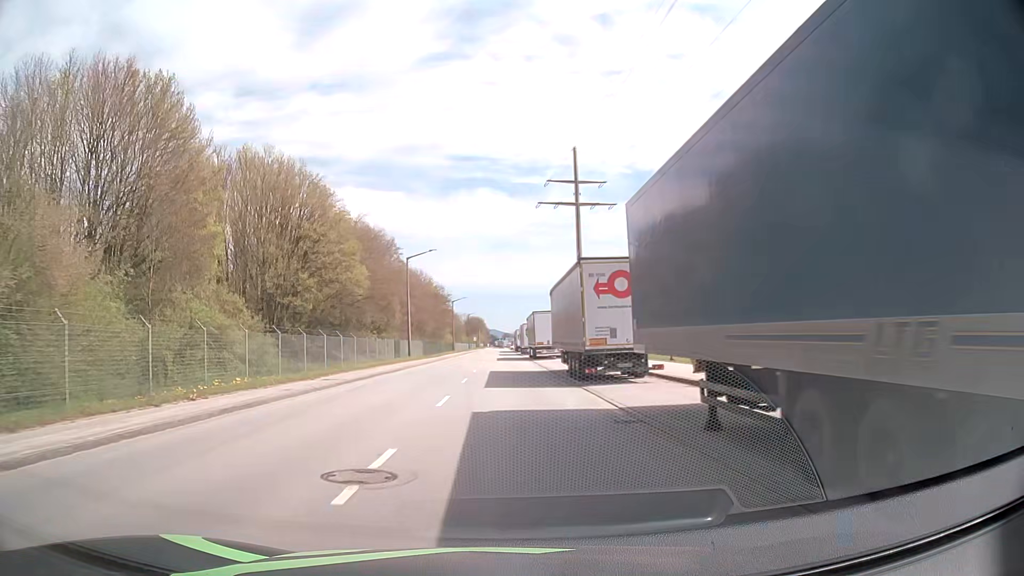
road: tertiary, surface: asphalt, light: Day
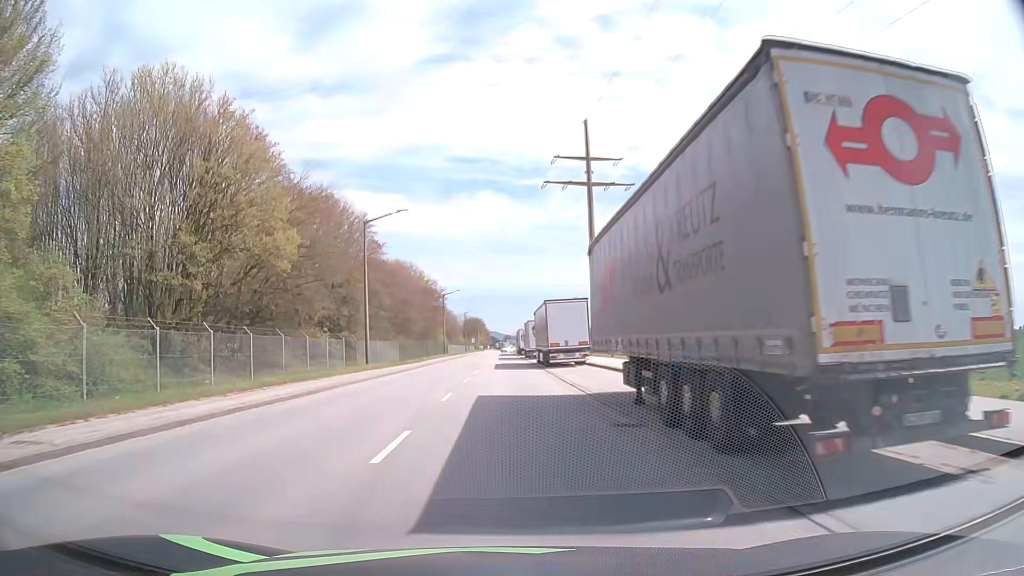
(-0.1, +16.0) m; 0°
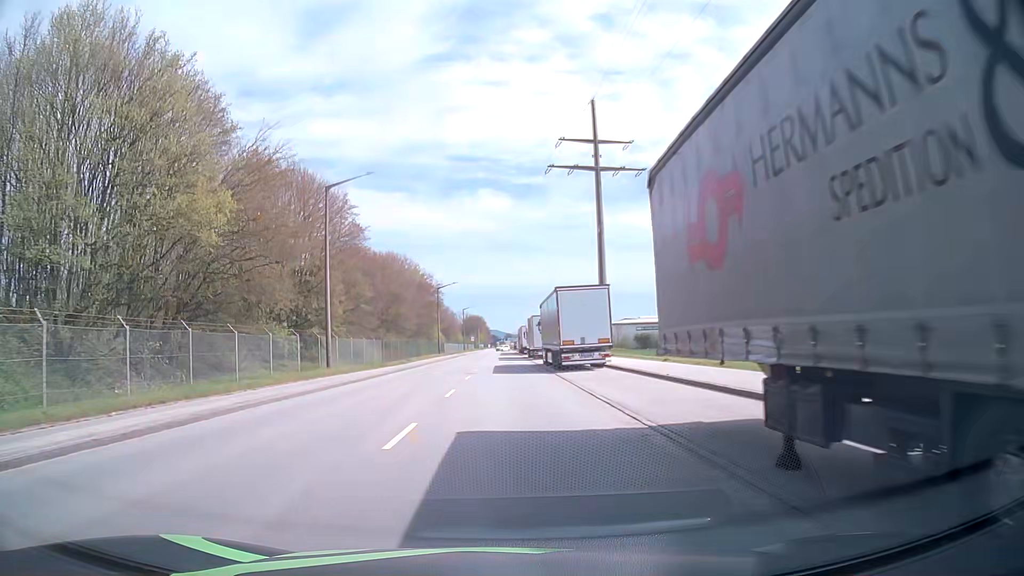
(0.0, +8.1) m; 0°
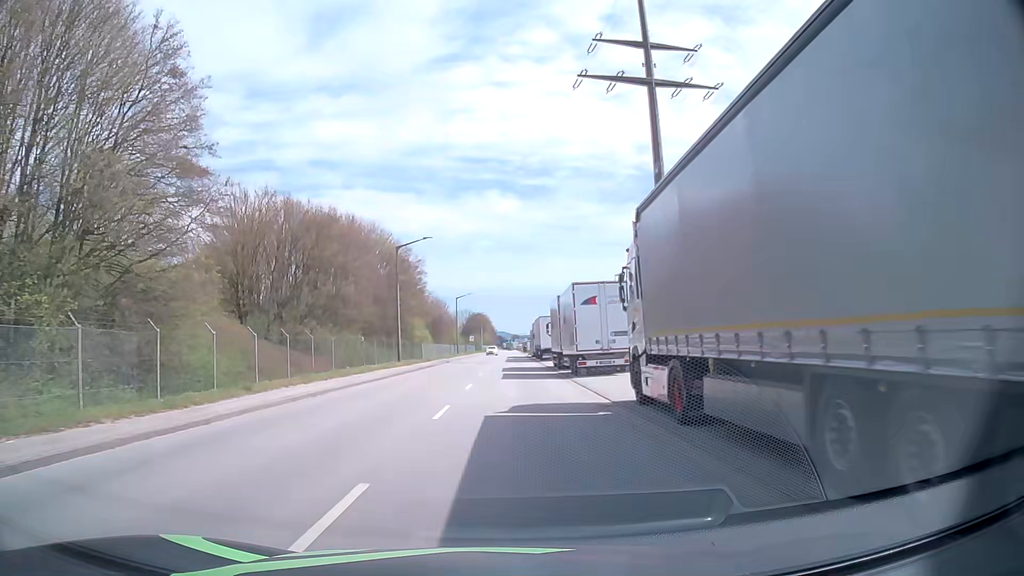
(-0.1, +32.1) m; -1°
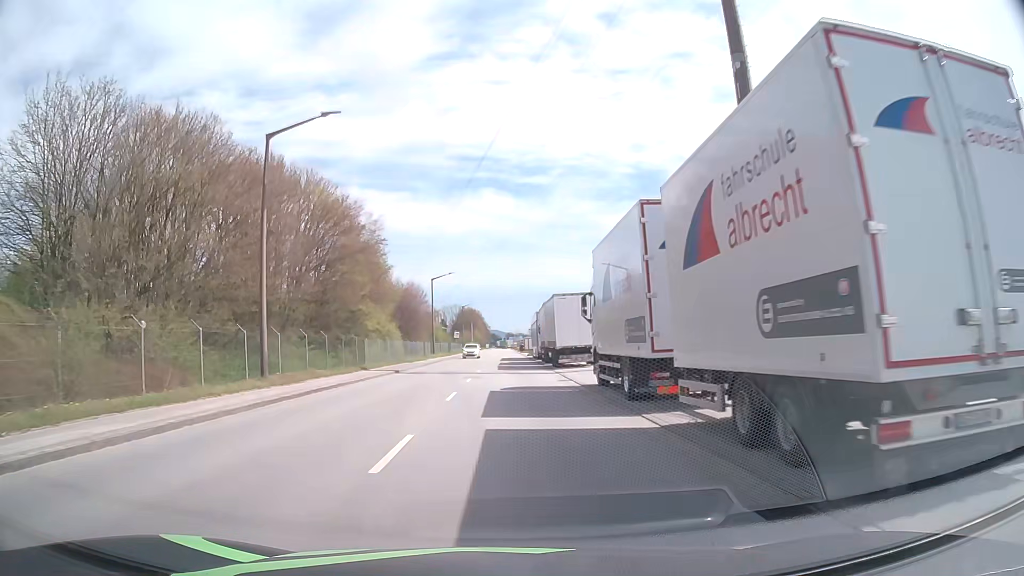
(+0.1, +23.6) m; +1°
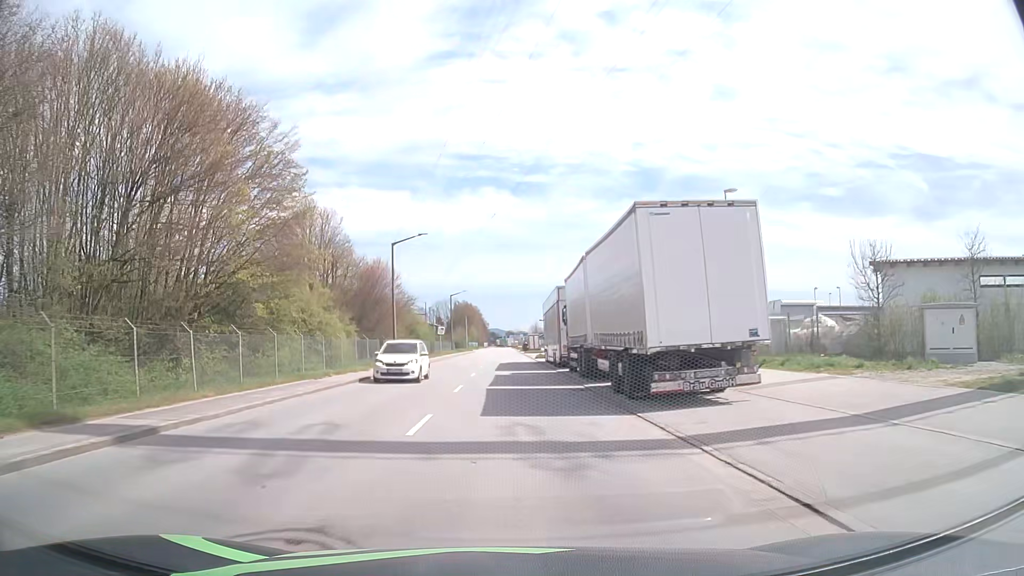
(-0.1, +23.4) m; 0°
